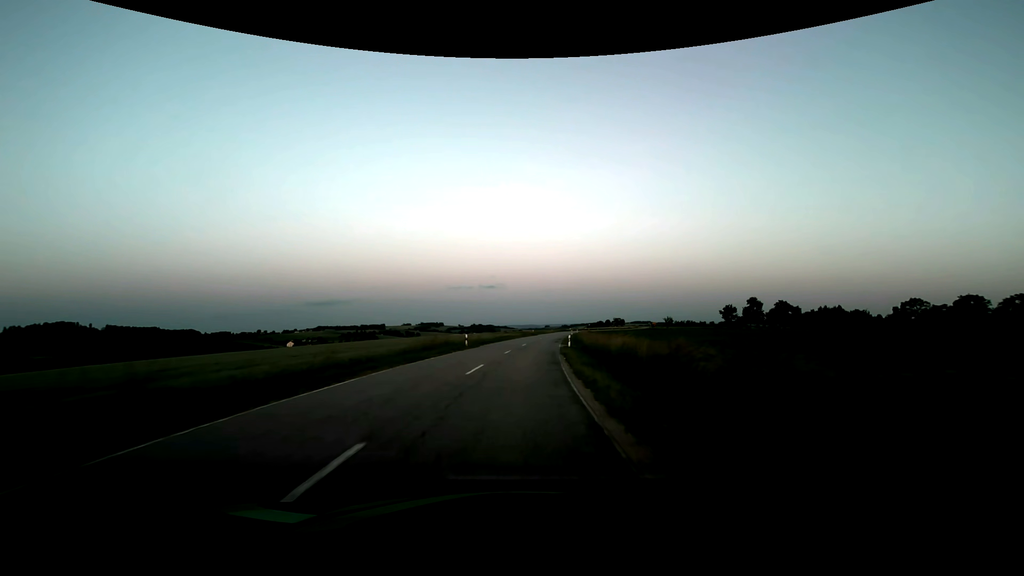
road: secondary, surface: asphalt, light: Dusk
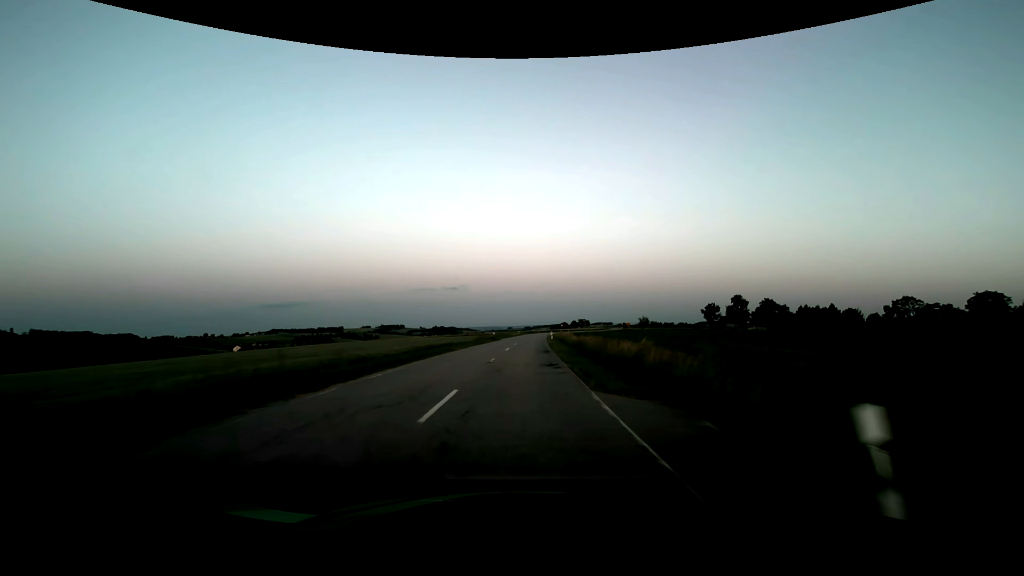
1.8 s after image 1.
(+1.1, +32.2) m; +4°
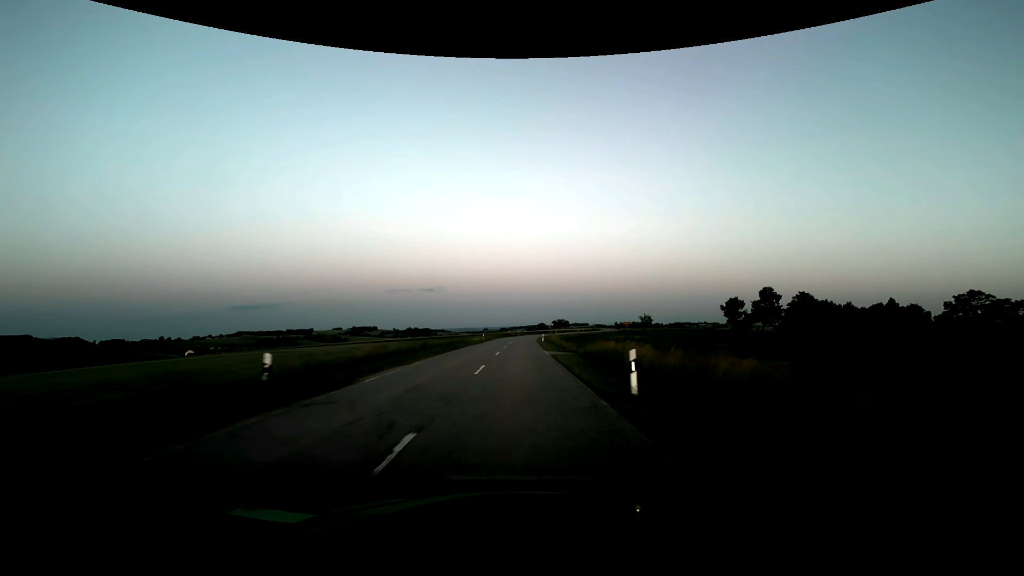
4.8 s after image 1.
(+1.6, +53.6) m; +3°
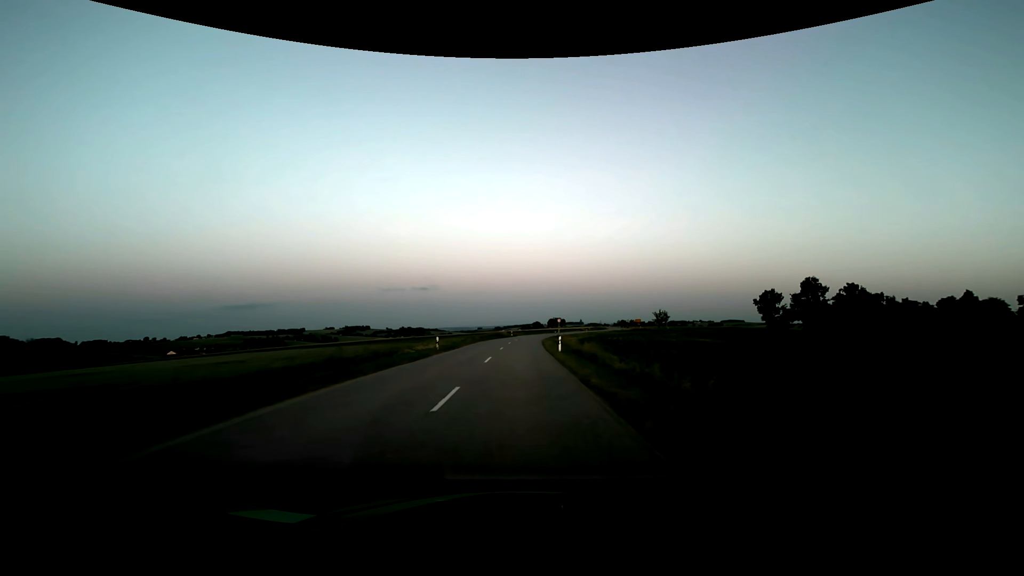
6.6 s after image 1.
(+0.2, +32.2) m; +1°
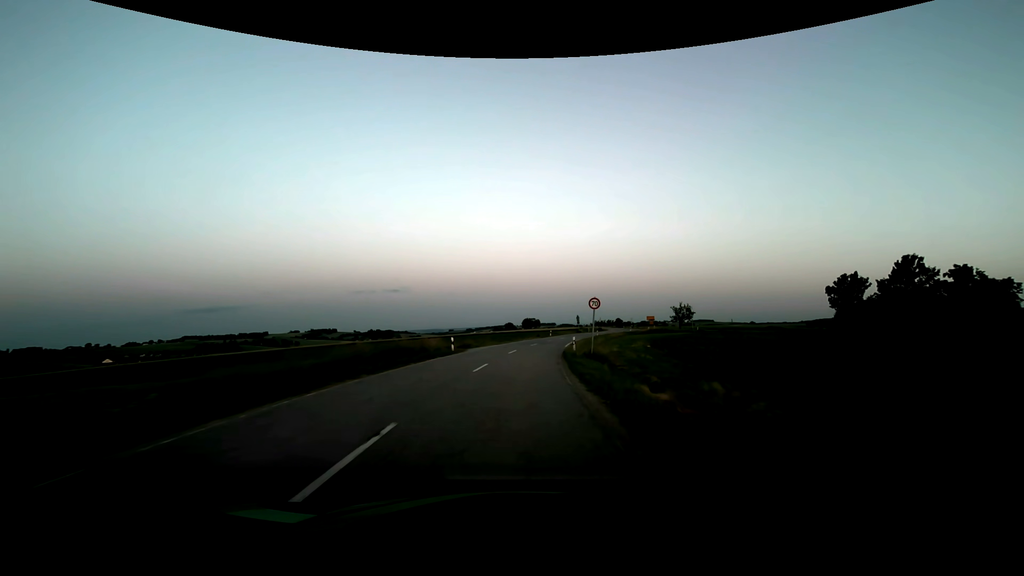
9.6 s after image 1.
(+1.2, +53.7) m; +3°
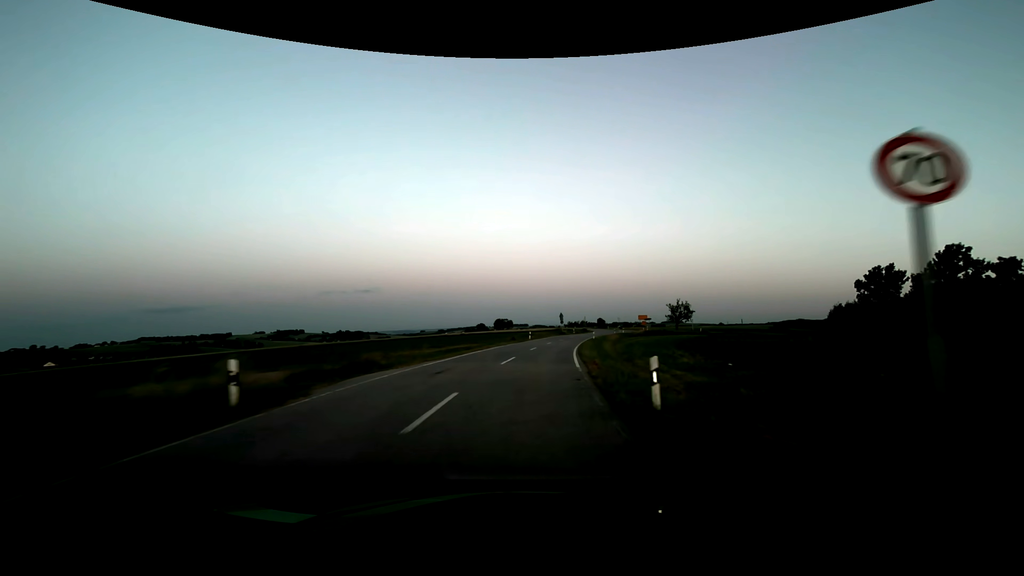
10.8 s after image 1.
(+0.5, +21.4) m; +3°
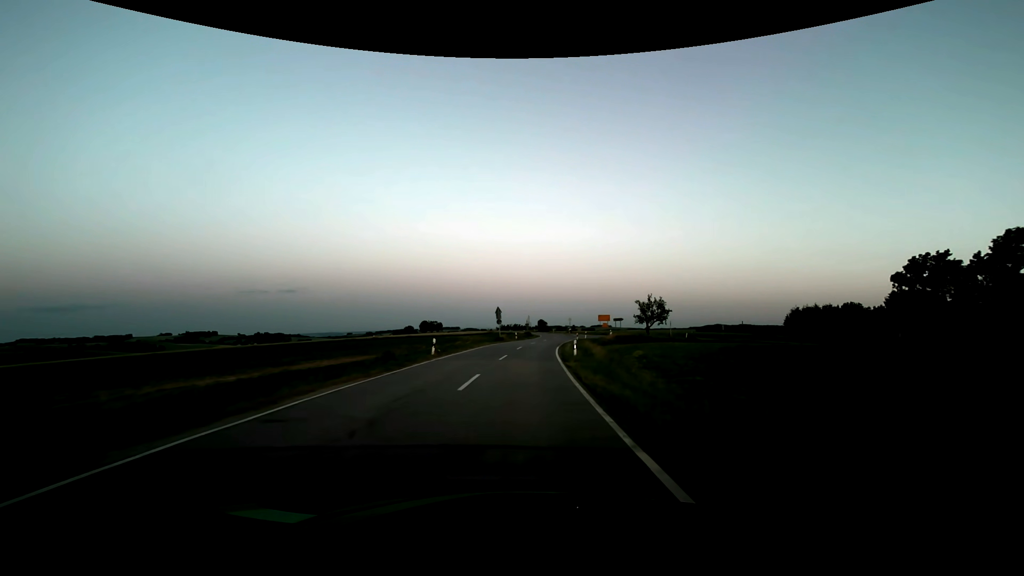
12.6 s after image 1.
(+2.1, +32.1) m; +8°
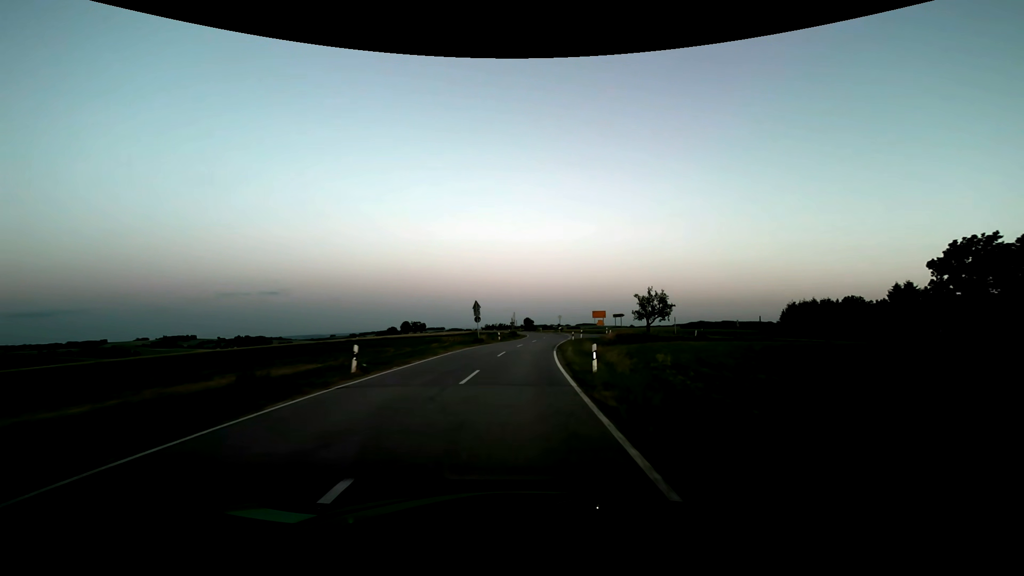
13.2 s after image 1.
(+0.2, +10.7) m; +2°
(0, +10) (0, +20) (+1, +30) (+2, +40) (+3, +50) (+4, +60) (+5, +70) (+6, +80) (+5, +90) (+5, +100) m
